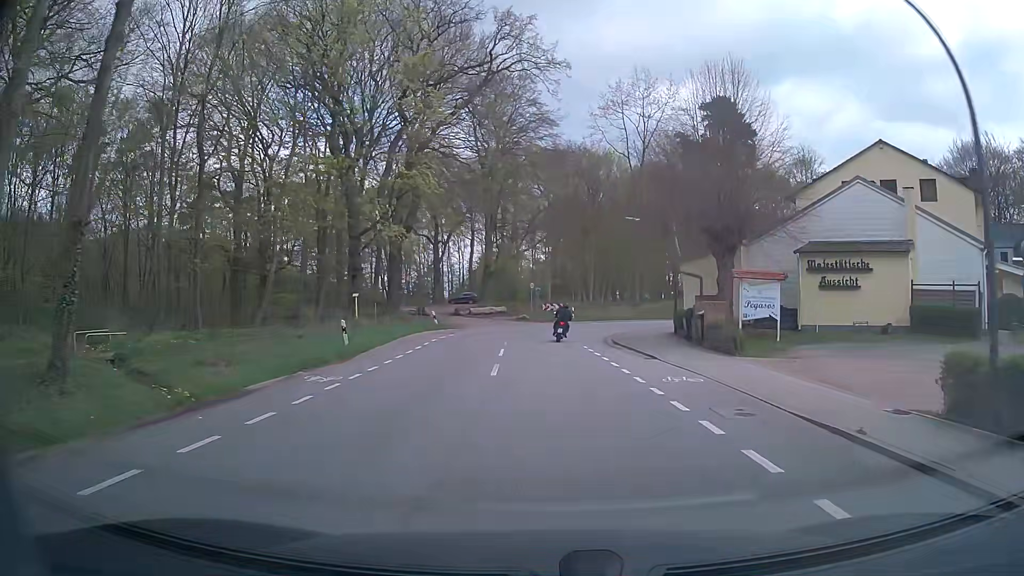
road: secondary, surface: asphalt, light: Day
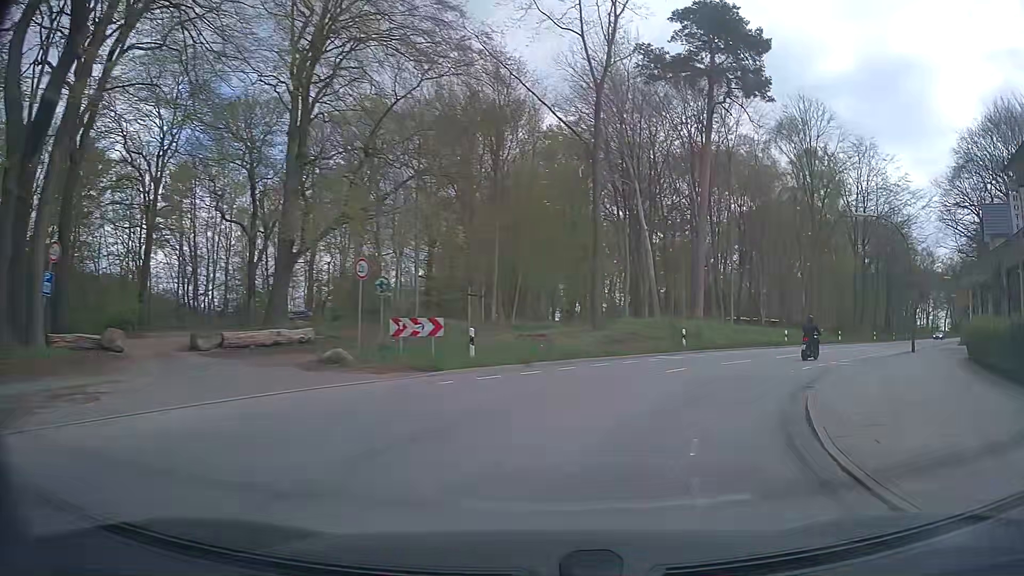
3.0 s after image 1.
(+0.8, +32.9) m; +10°
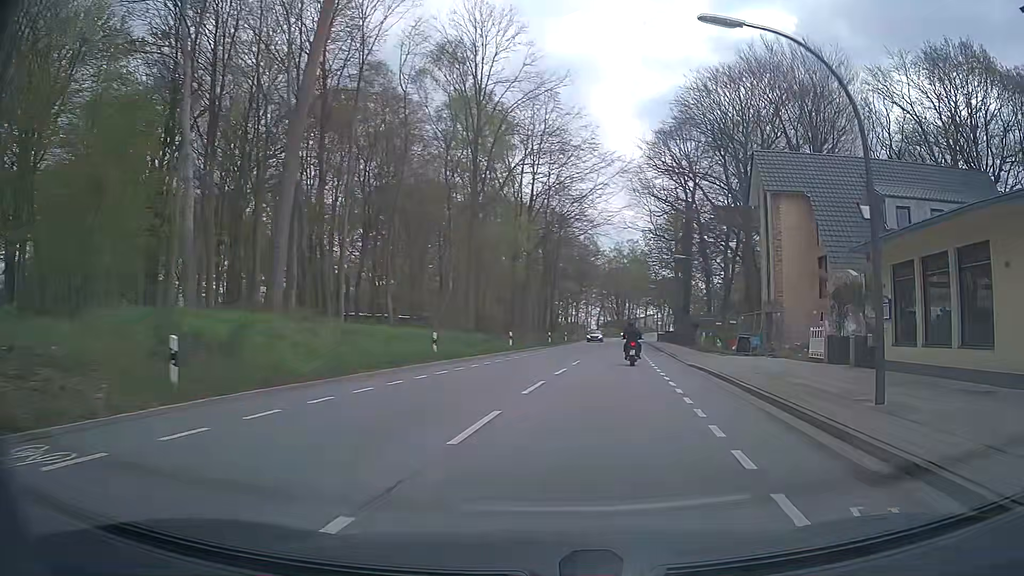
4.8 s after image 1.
(+5.6, +20.1) m; +31°
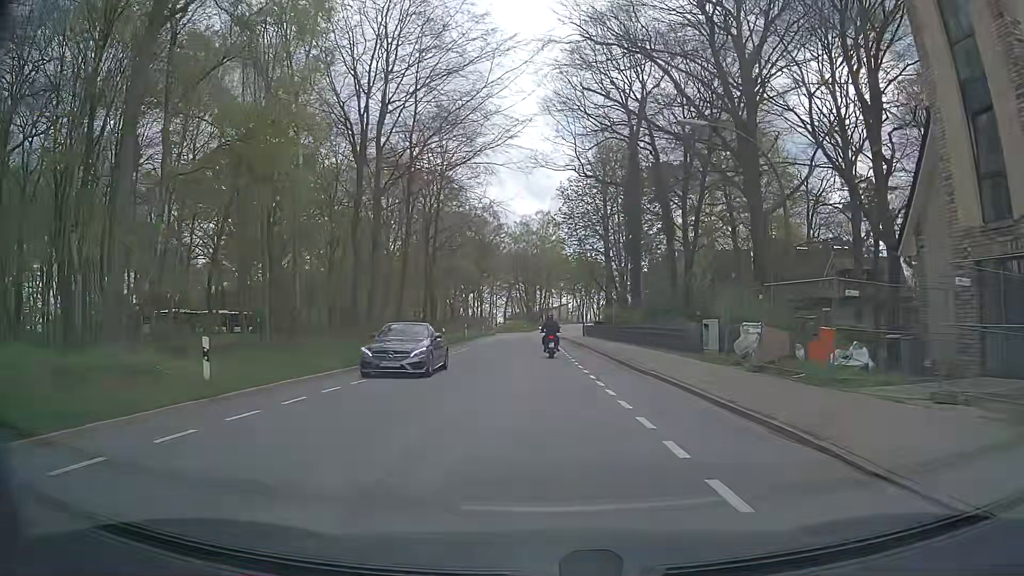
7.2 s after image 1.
(+3.6, +27.3) m; +10°
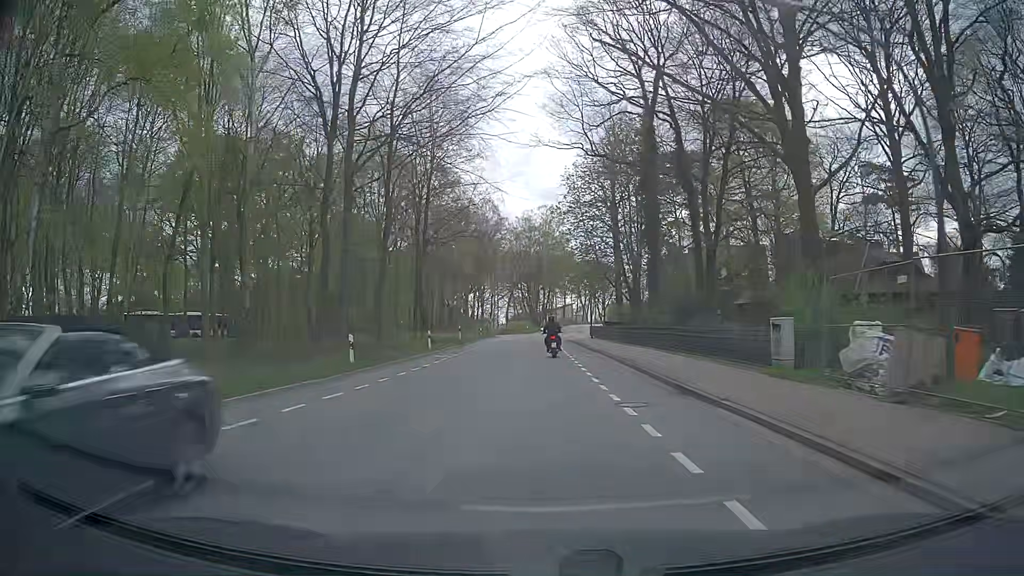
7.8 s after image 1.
(0.0, +6.7) m; 0°
(0, +10) (0, +20) (0, +30) (0, +40) (-1, +50) (-1, +60) (-1, +70) (0, +80) (+2, +90) (+4, +100) m
